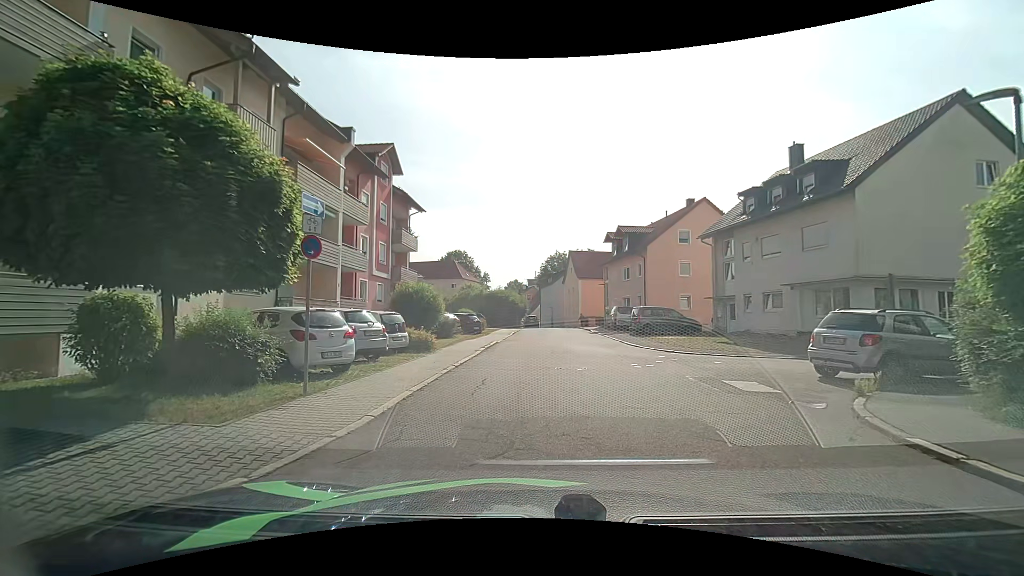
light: Day
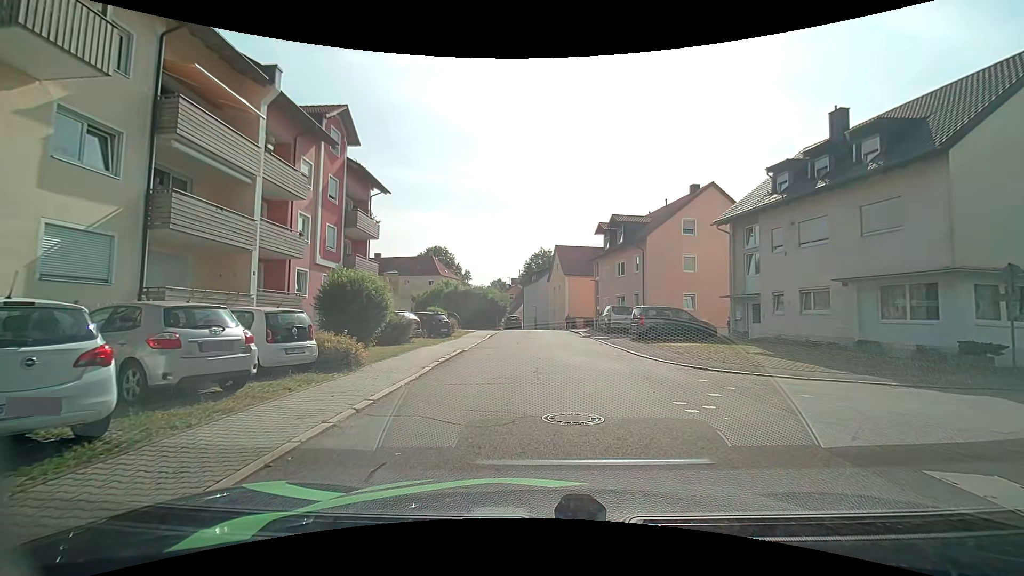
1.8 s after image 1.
(+0.1, +5.9) m; +2°
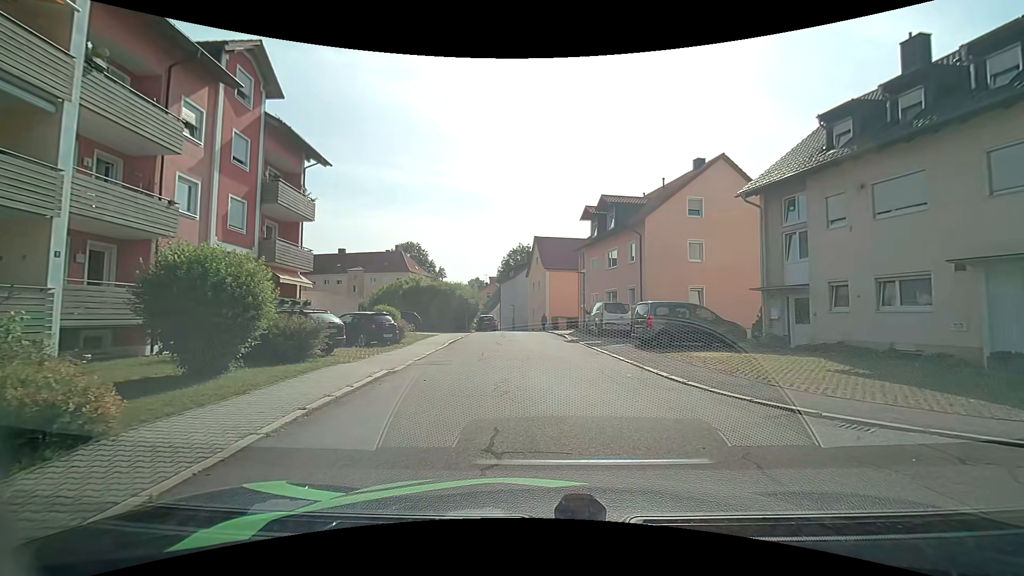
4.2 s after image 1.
(+0.1, +6.7) m; +2°
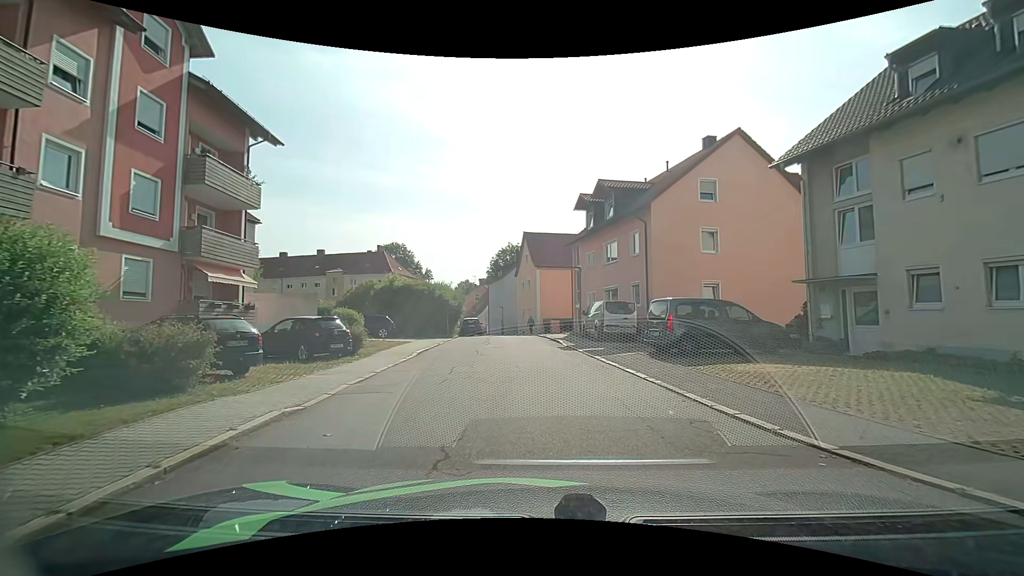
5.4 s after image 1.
(+0.1, +4.5) m; +1°
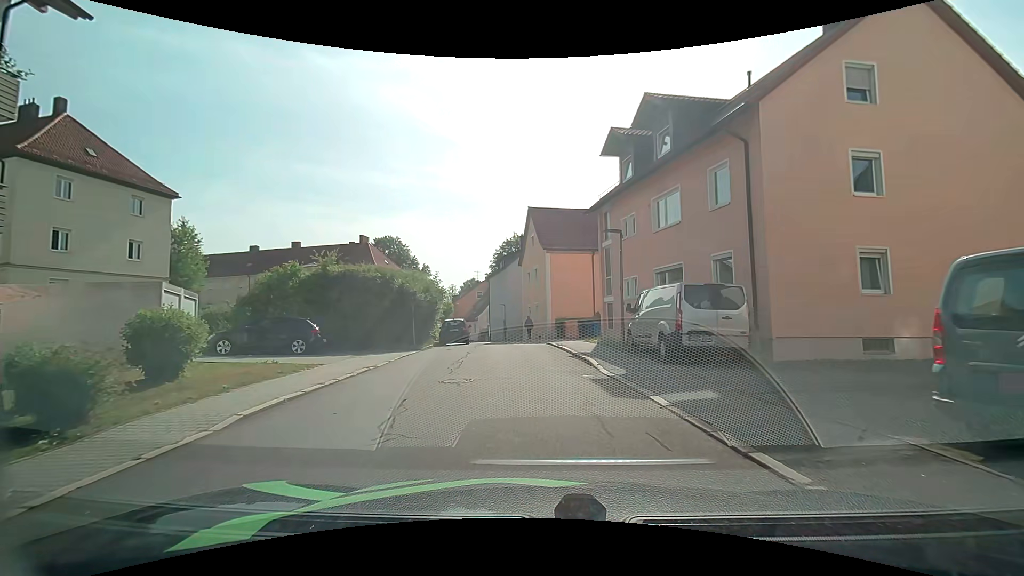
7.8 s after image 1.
(+0.1, +11.9) m; -1°
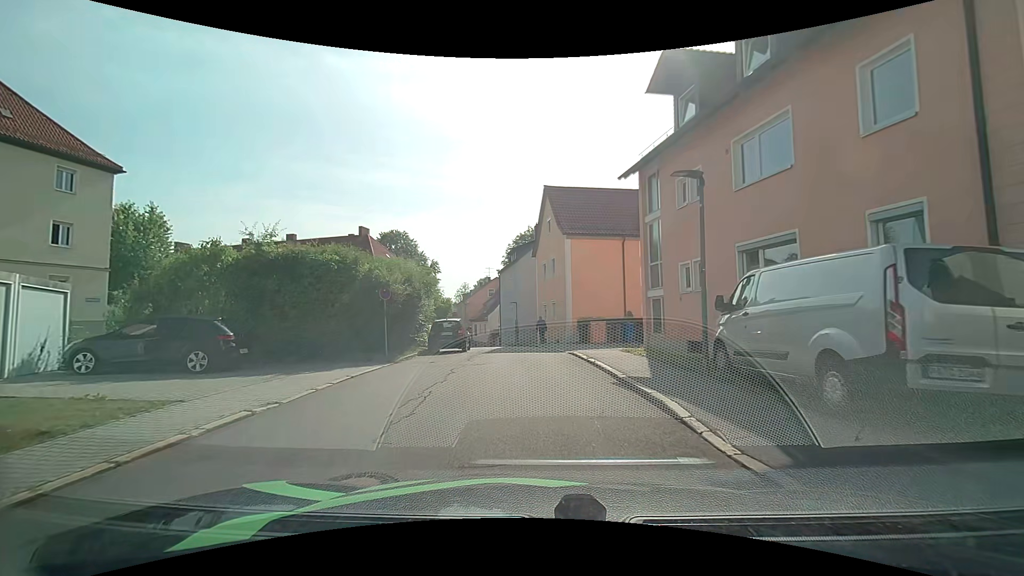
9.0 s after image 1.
(0.0, +6.6) m; -1°
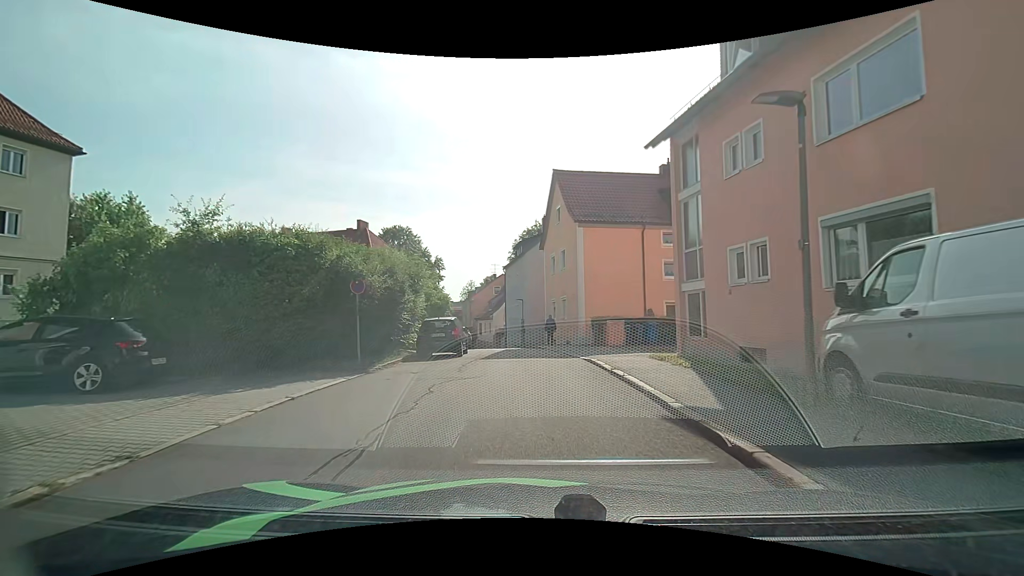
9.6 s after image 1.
(-0.1, +3.4) m; -2°
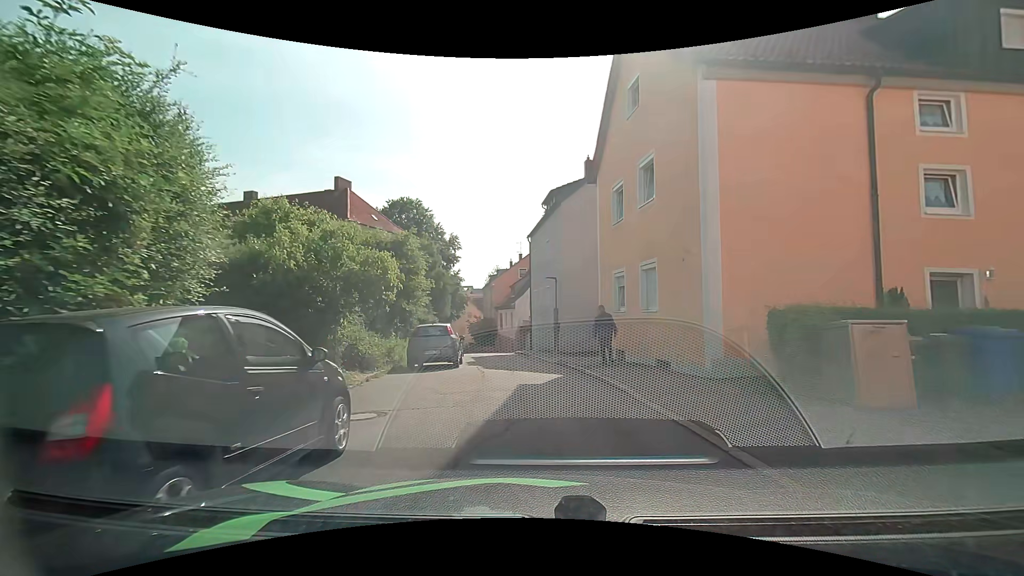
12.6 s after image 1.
(-0.4, +15.5) m; -3°
